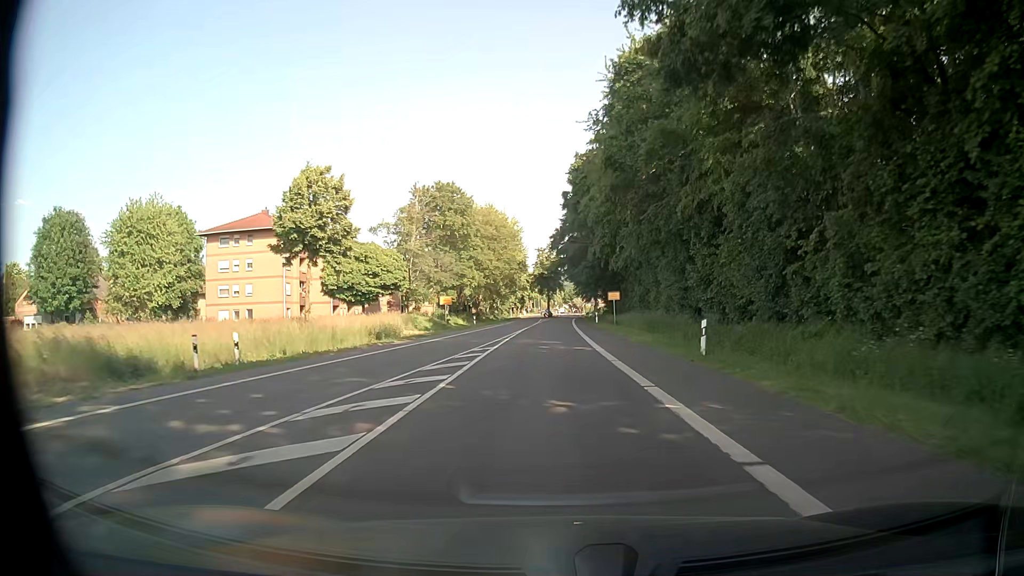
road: tertiary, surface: asphalt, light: Day
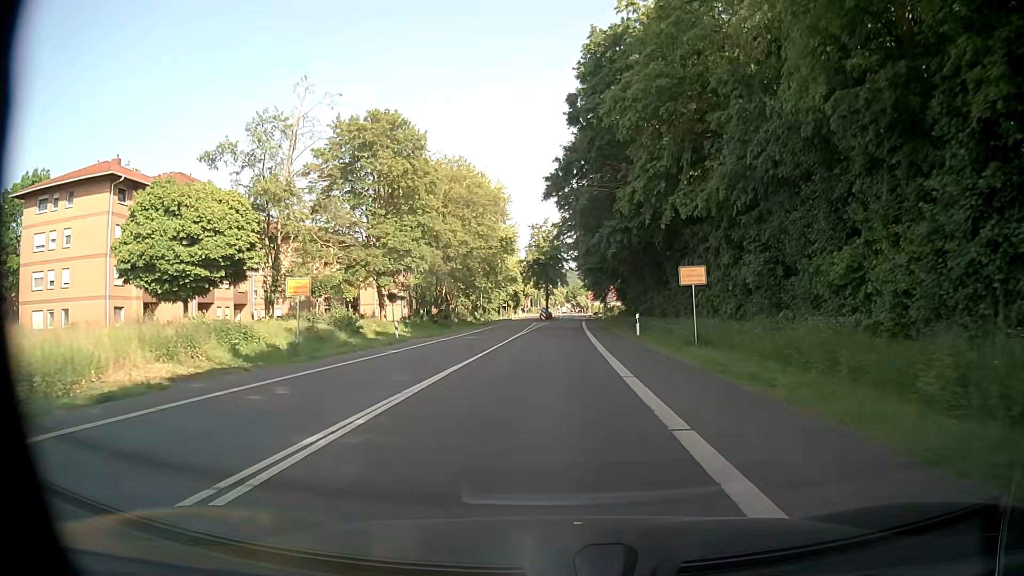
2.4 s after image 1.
(-0.1, +33.4) m; -1°
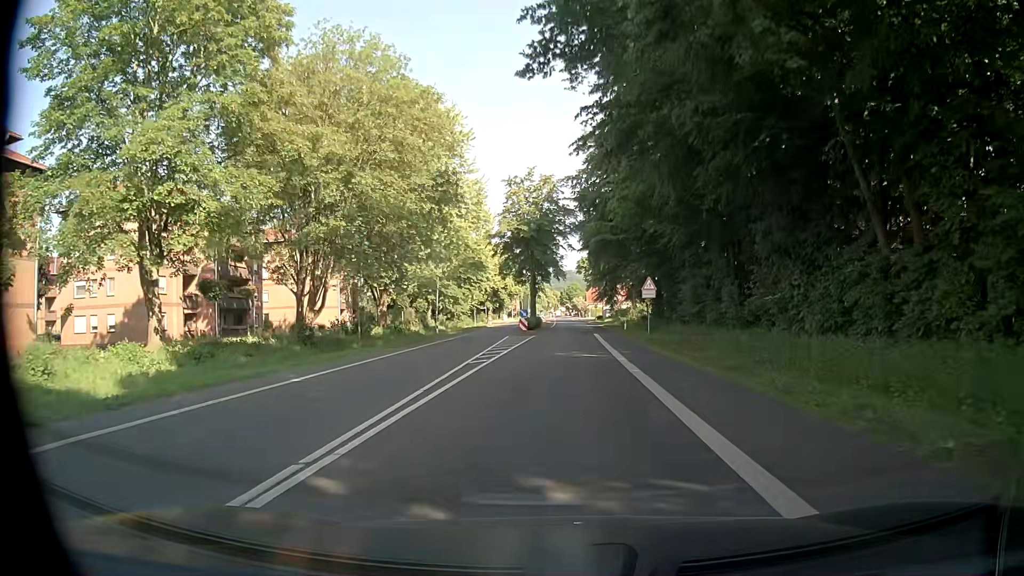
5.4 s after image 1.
(+0.2, +34.1) m; +1°
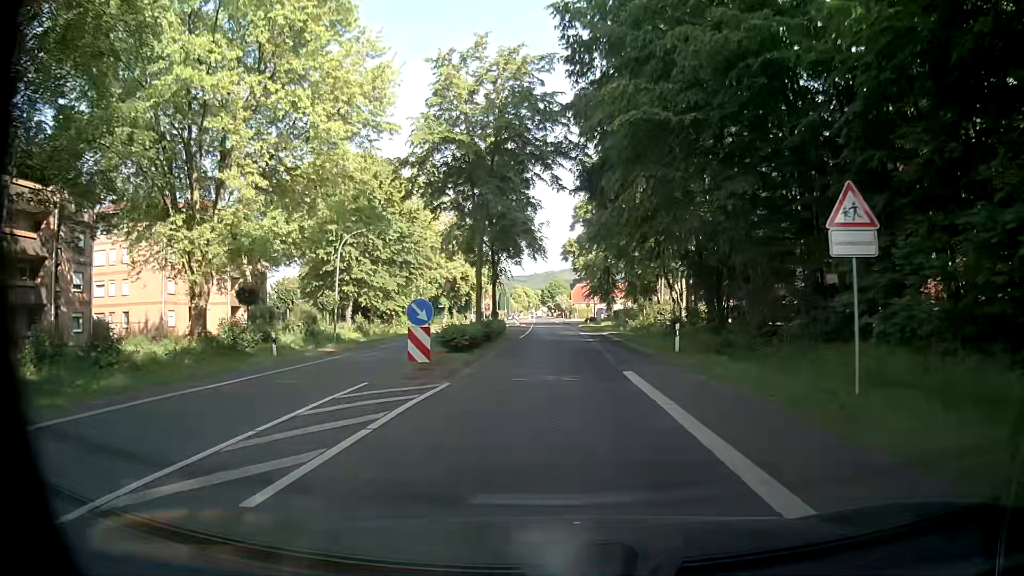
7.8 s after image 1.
(-0.1, +28.6) m; +1°
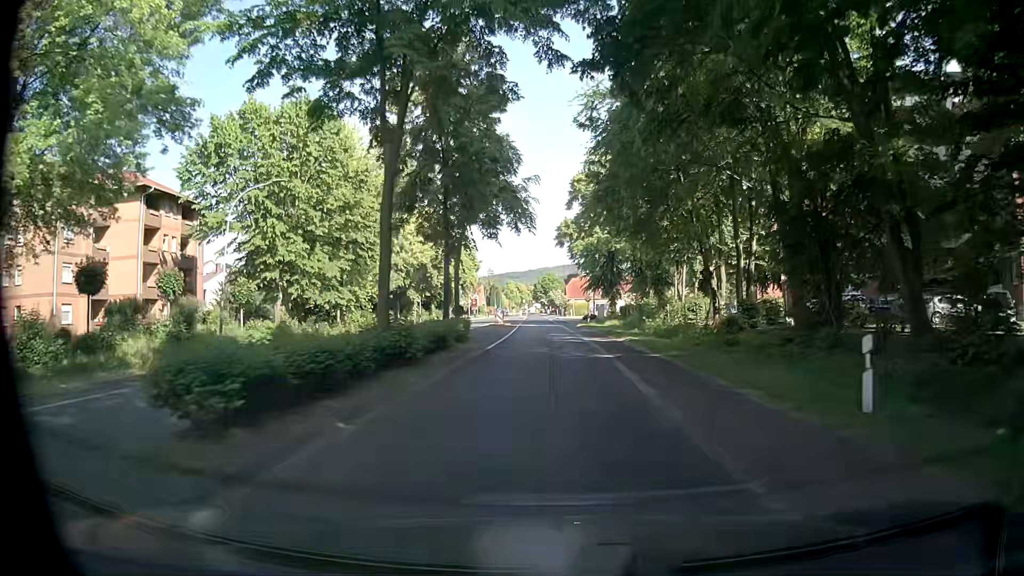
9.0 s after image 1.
(0.0, +15.1) m; 0°
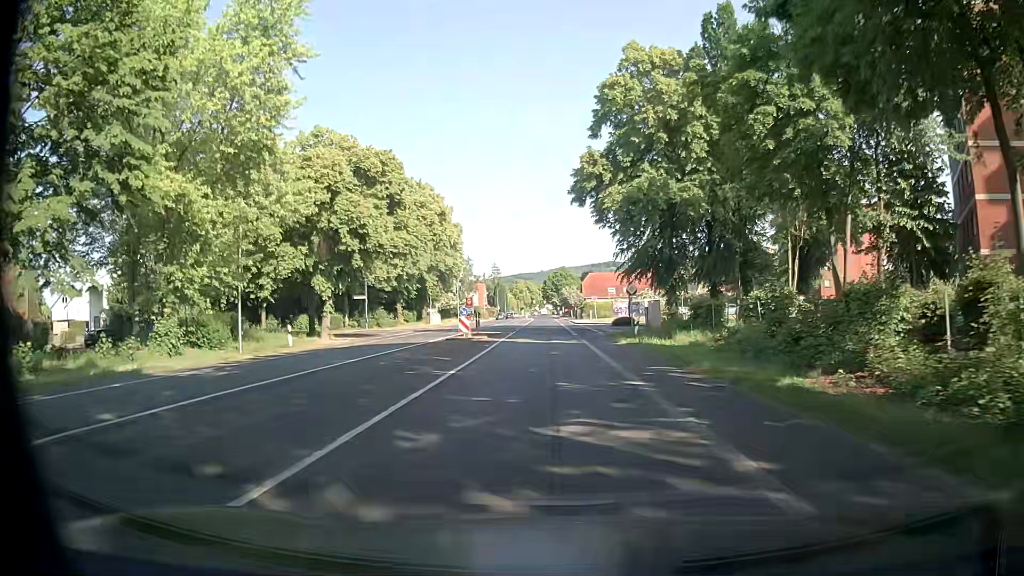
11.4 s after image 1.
(-0.4, +30.4) m; -2°
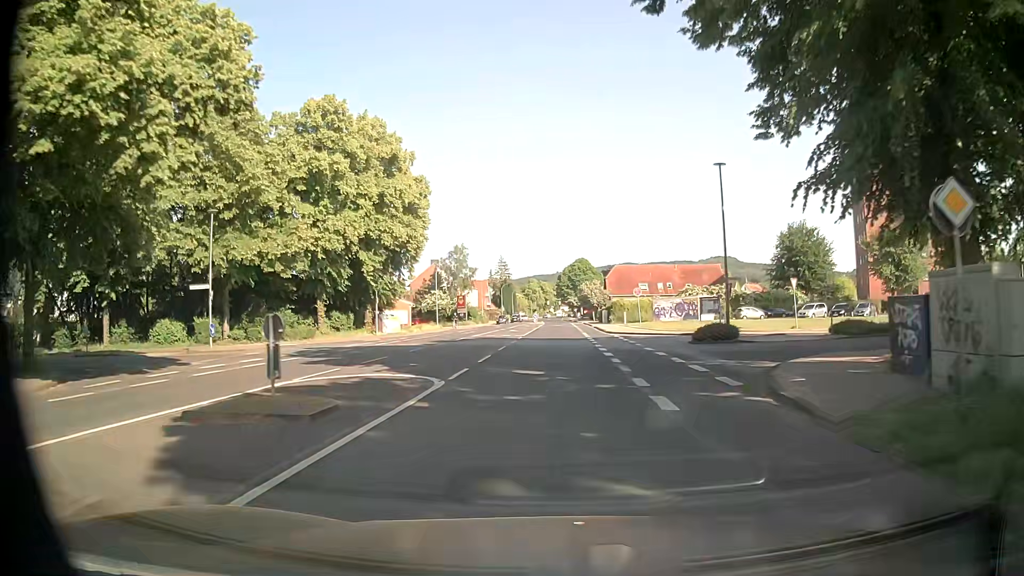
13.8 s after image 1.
(+0.1, +29.8) m; -1°
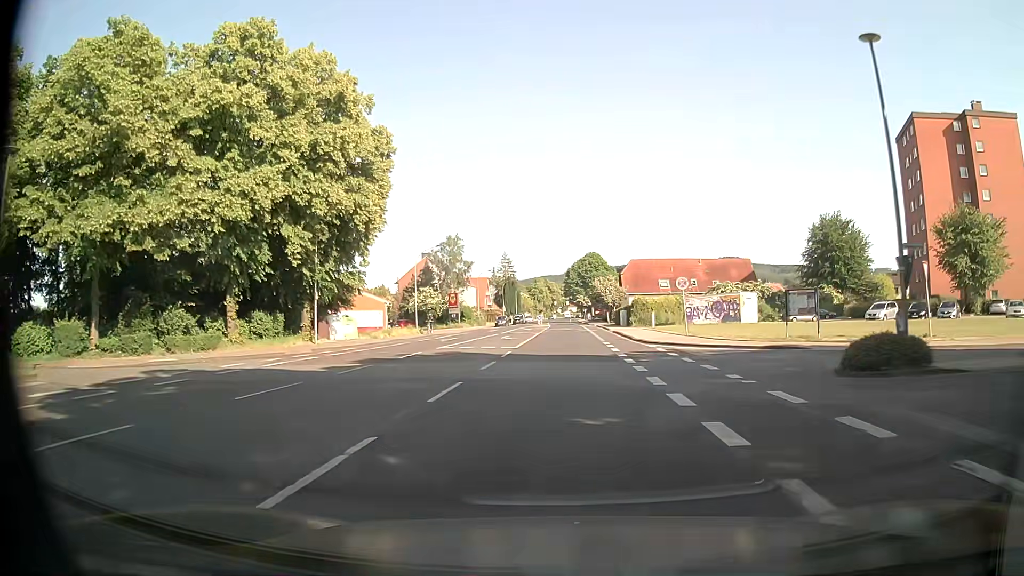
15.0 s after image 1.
(-0.1, +14.7) m; -1°
